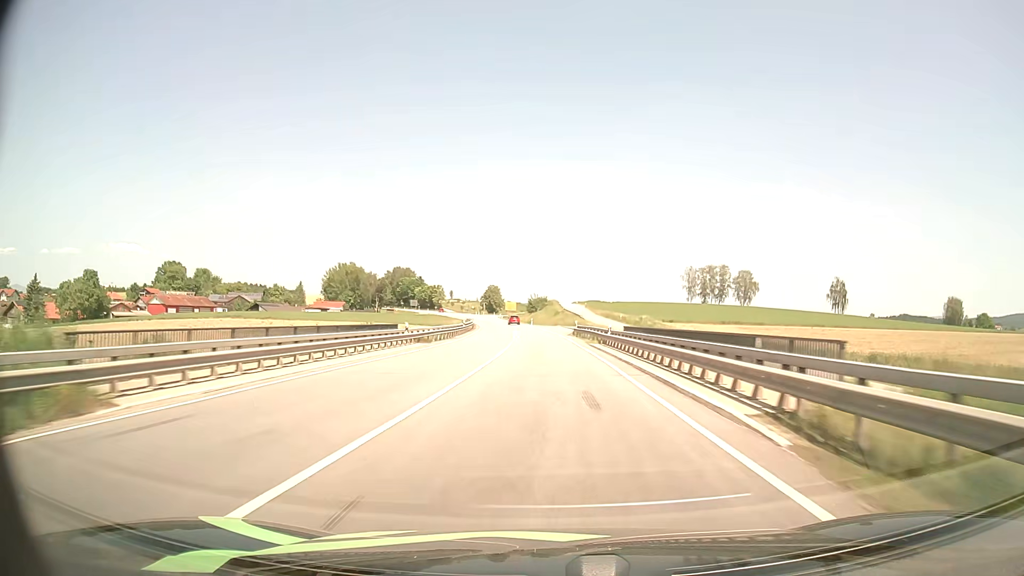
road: primary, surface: asphalt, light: Day
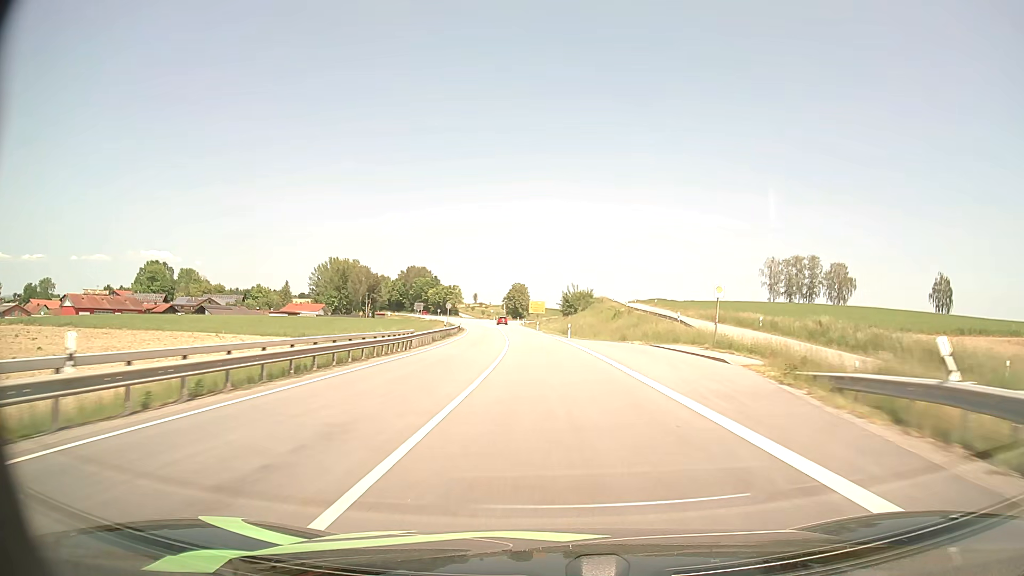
(-1.5, +61.0) m; -3°
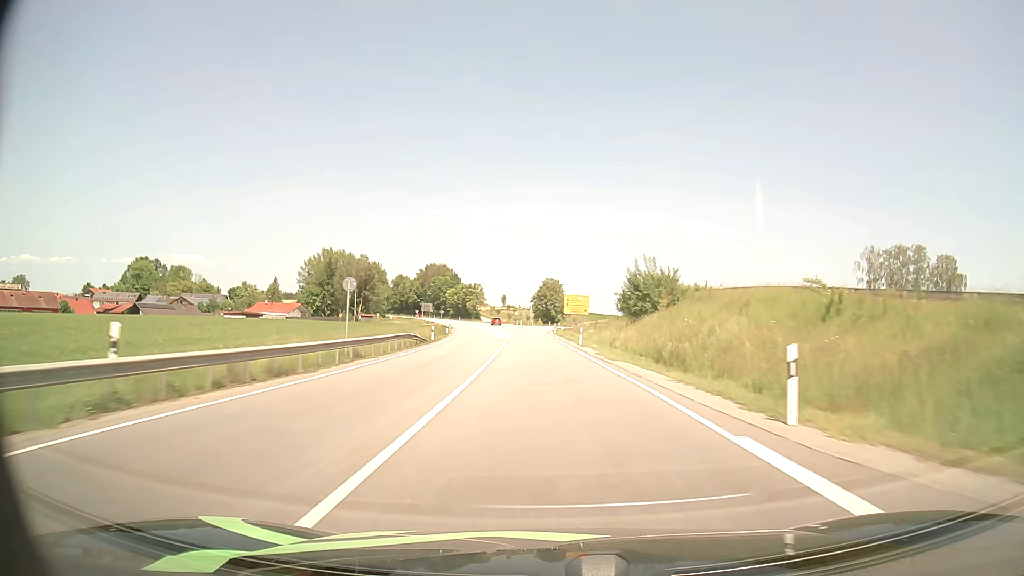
(-1.2, +46.0) m; -3°
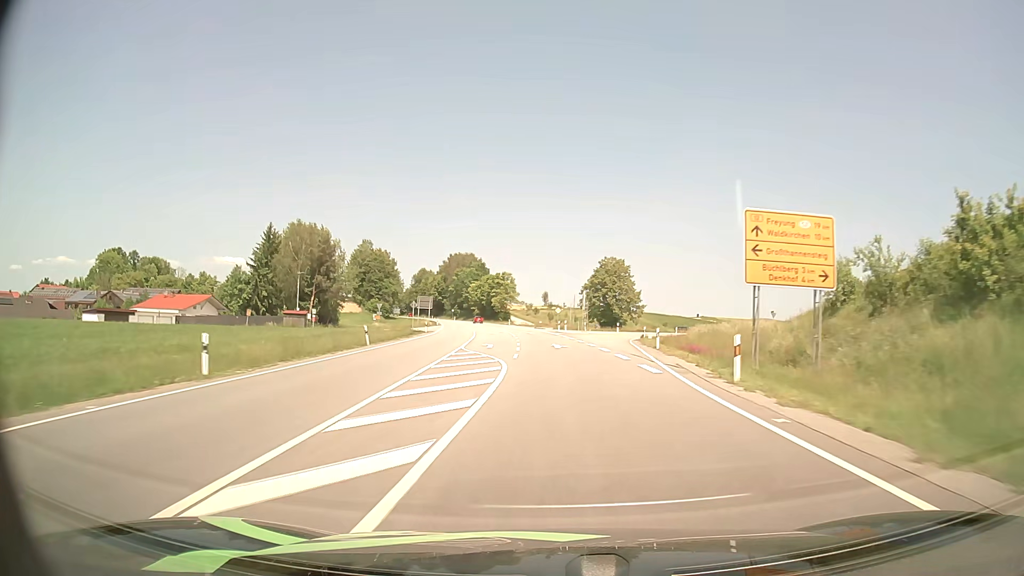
(-2.3, +62.1) m; -4°
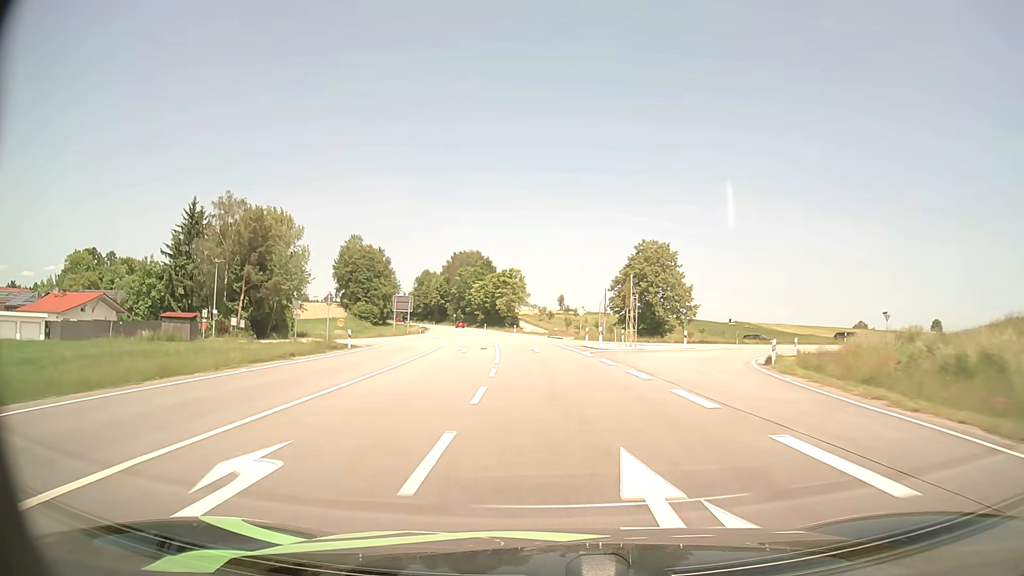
(-0.3, +30.5) m; -1°
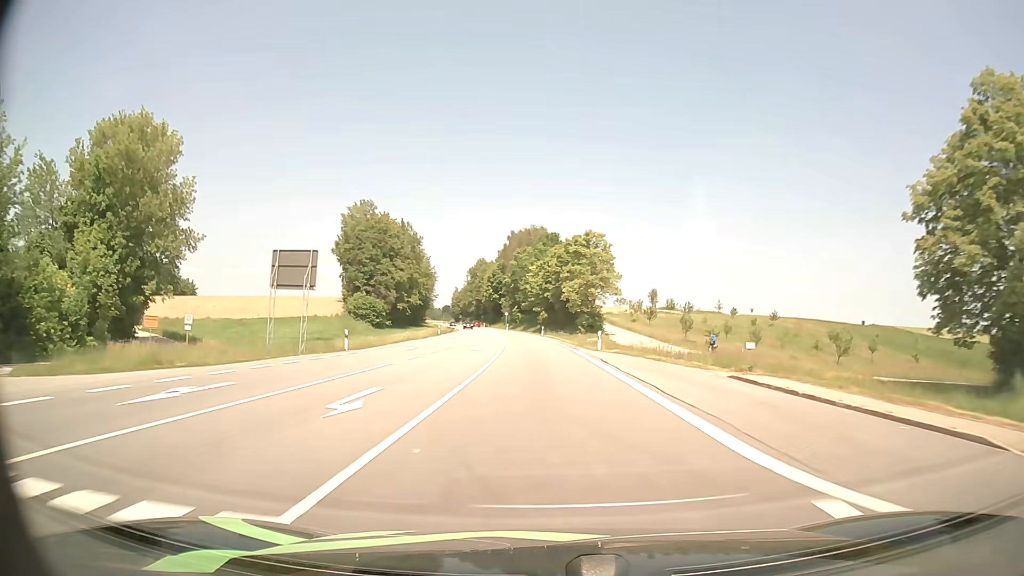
(-3.2, +61.4) m; -6°
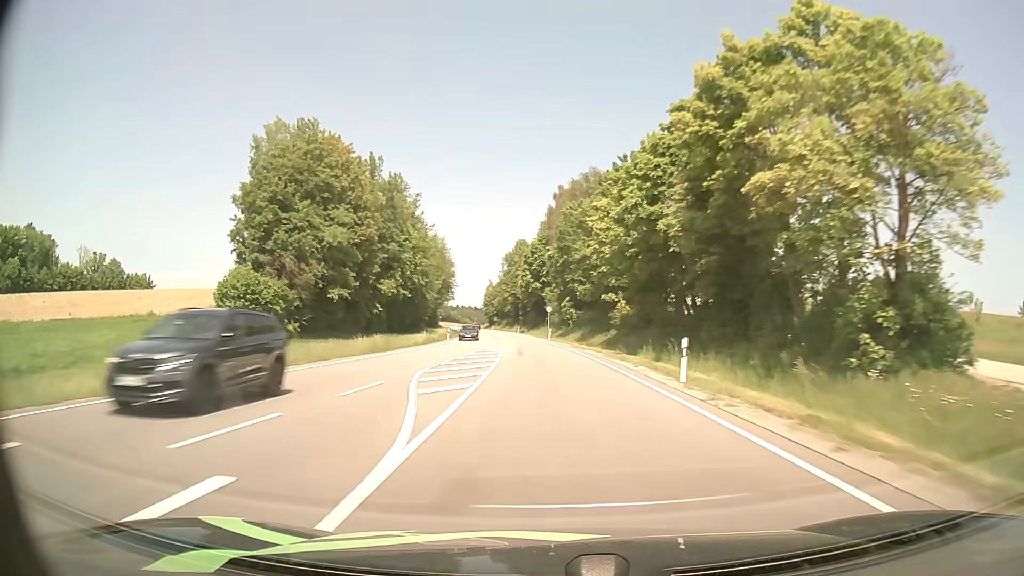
(-2.7, +63.4) m; -5°
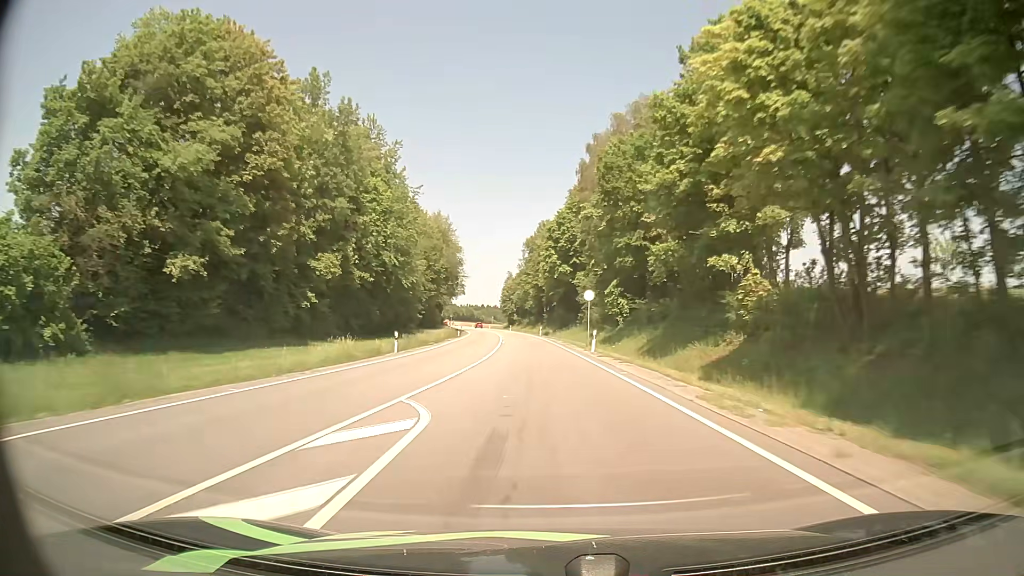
(-0.8, +32.6) m; -2°
(0, +10) (0, +20) (0, +30) (-1, +40) (-1, +50) (-2, +60) (-3, +70) (-4, +80) (-5, +90) (-6, +100) m
